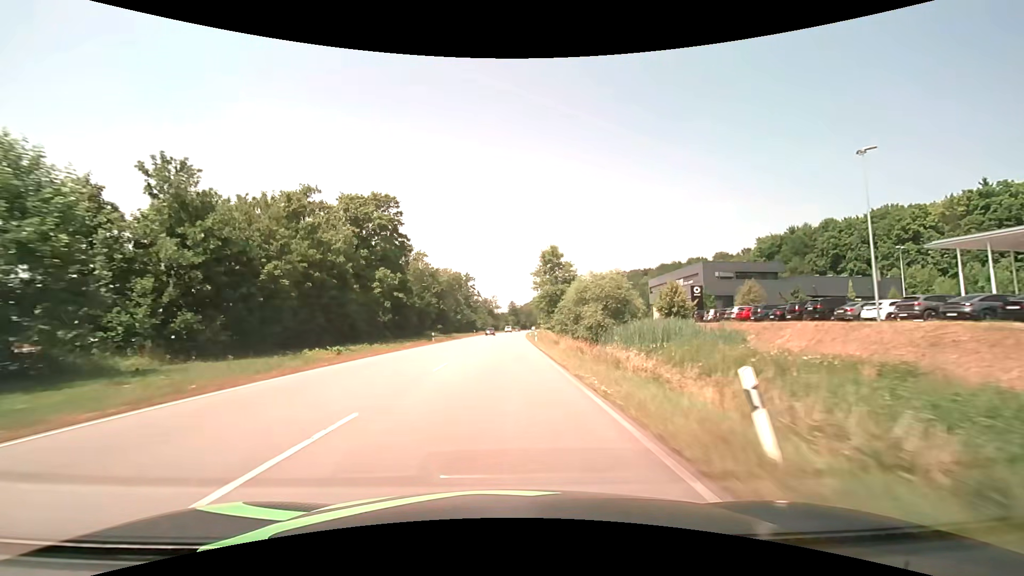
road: primary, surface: asphalt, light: Day
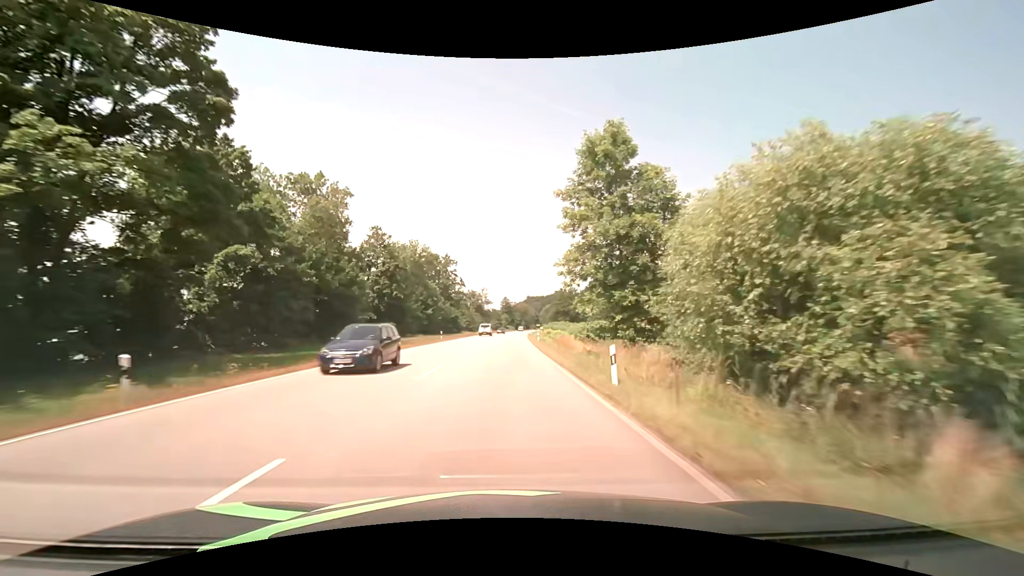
(+0.2, +38.6) m; +1°
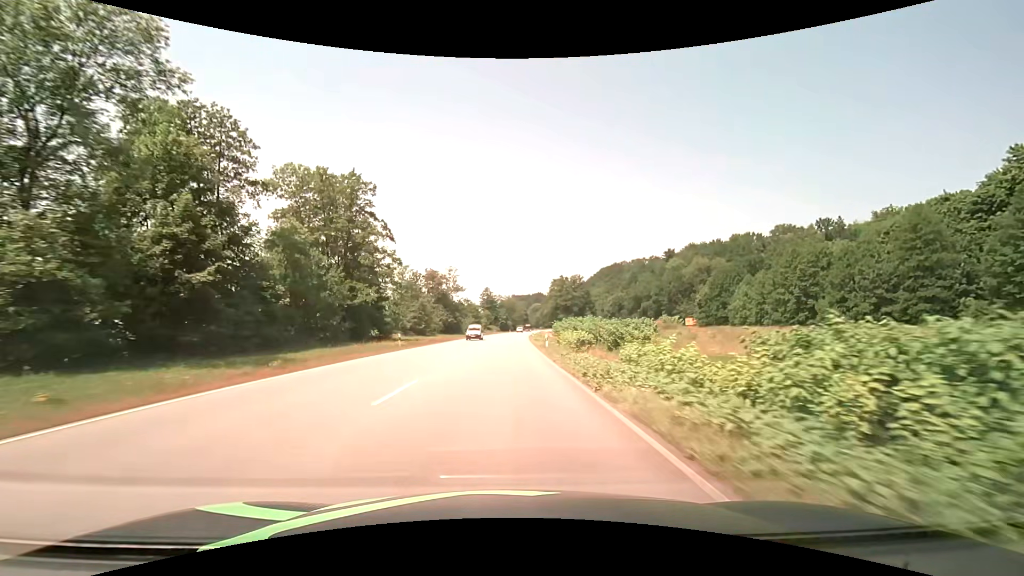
(+0.8, +63.9) m; +2°
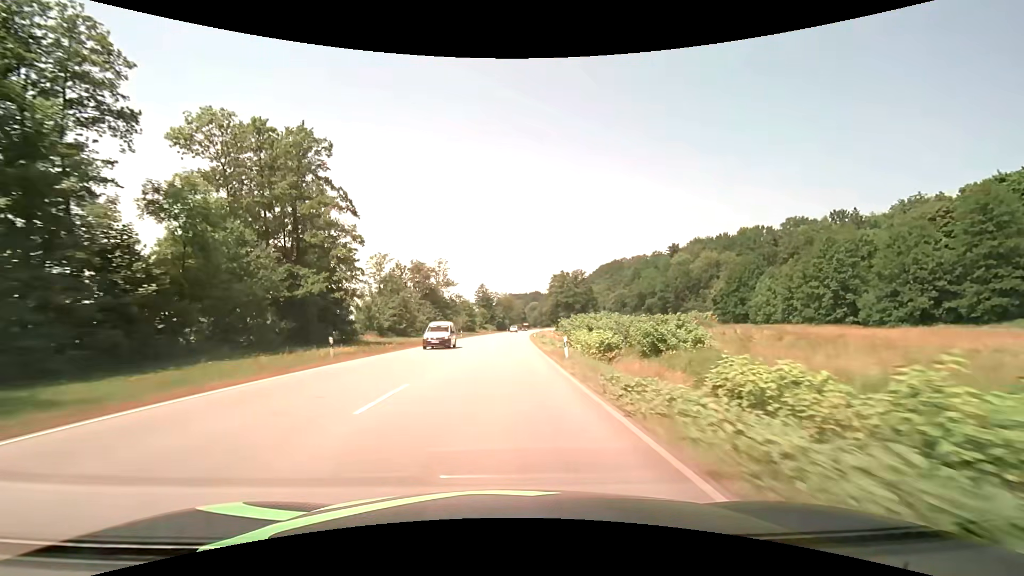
(0.0, +12.7) m; 0°
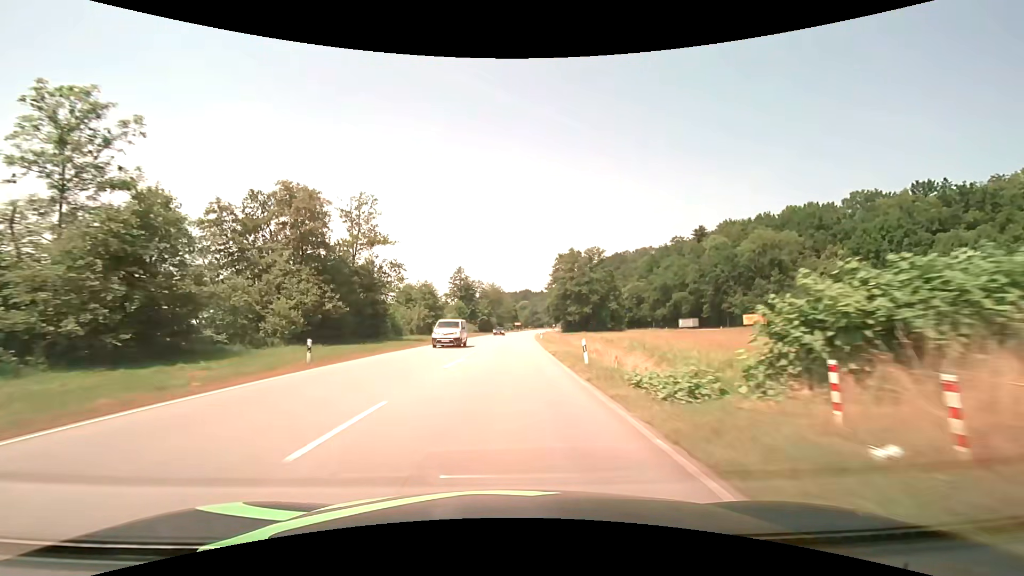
(+0.4, +50.6) m; +1°
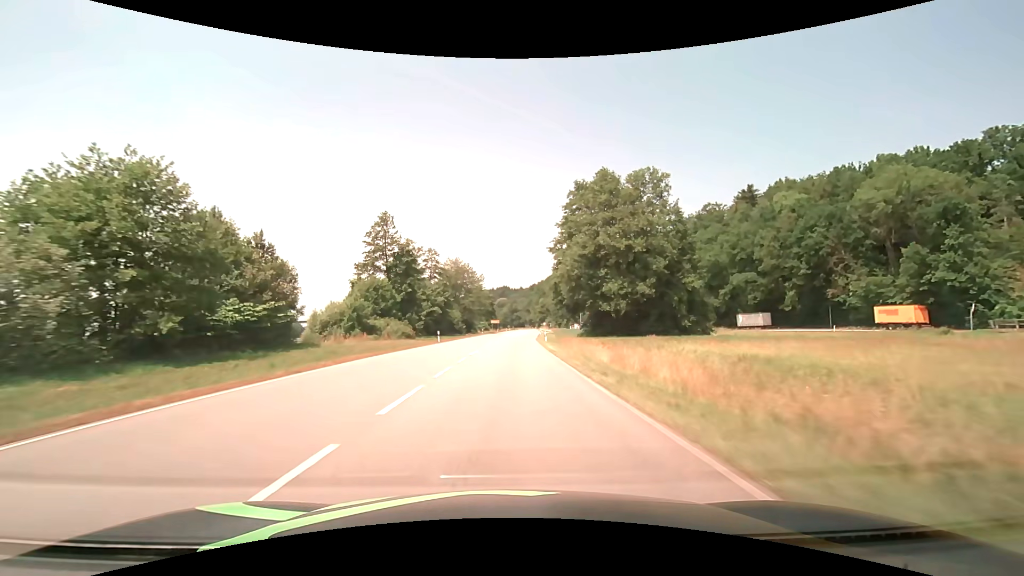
(+1.4, +62.3) m; +3°
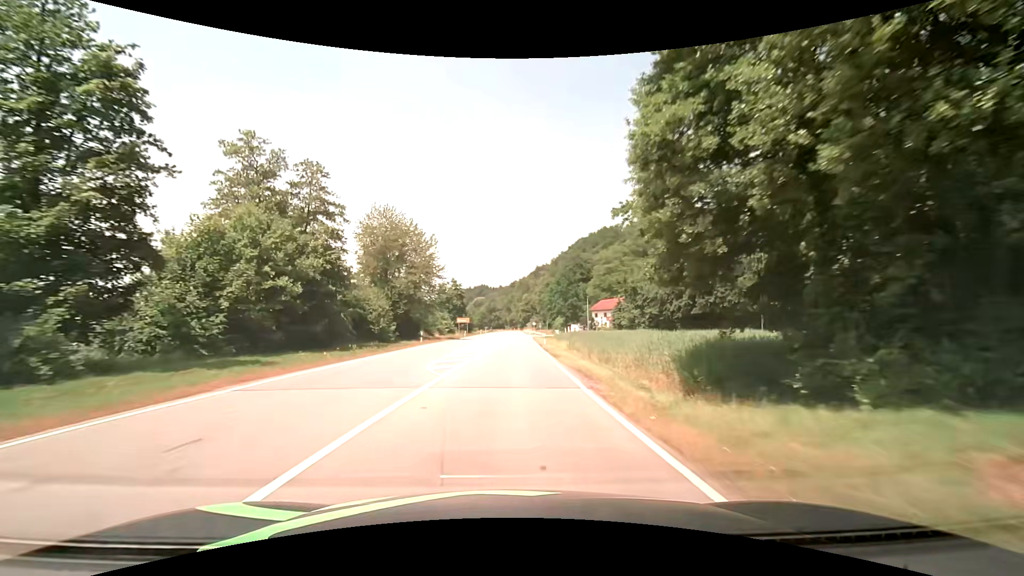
(+1.1, +49.2) m; +2°
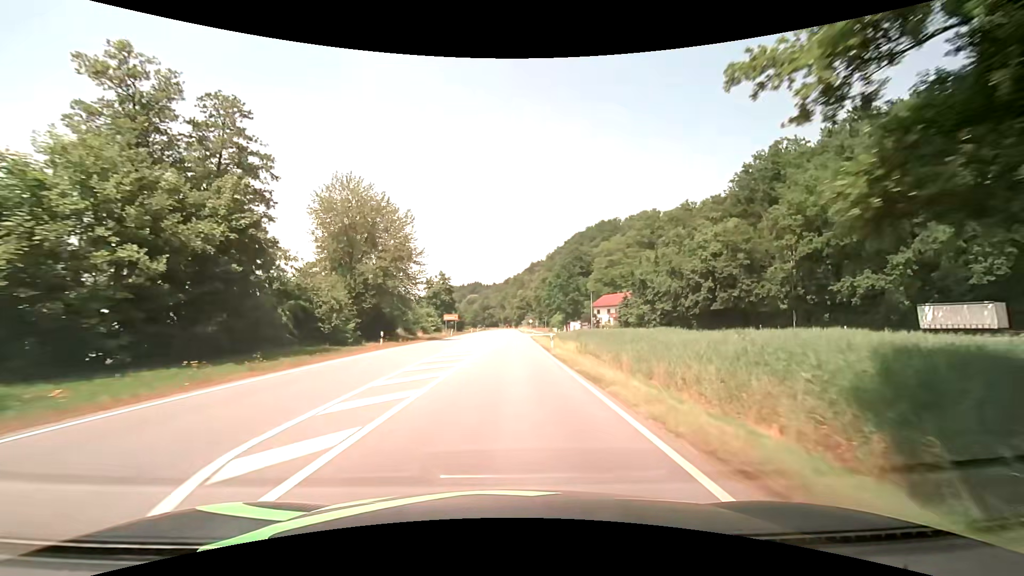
(+0.1, +12.2) m; 0°
(0, +10) (0, +20) (0, +30) (+1, +40) (+1, +50) (+1, +60) (+1, +70) (+1, +80) (+2, +90) (+2, +100) m
